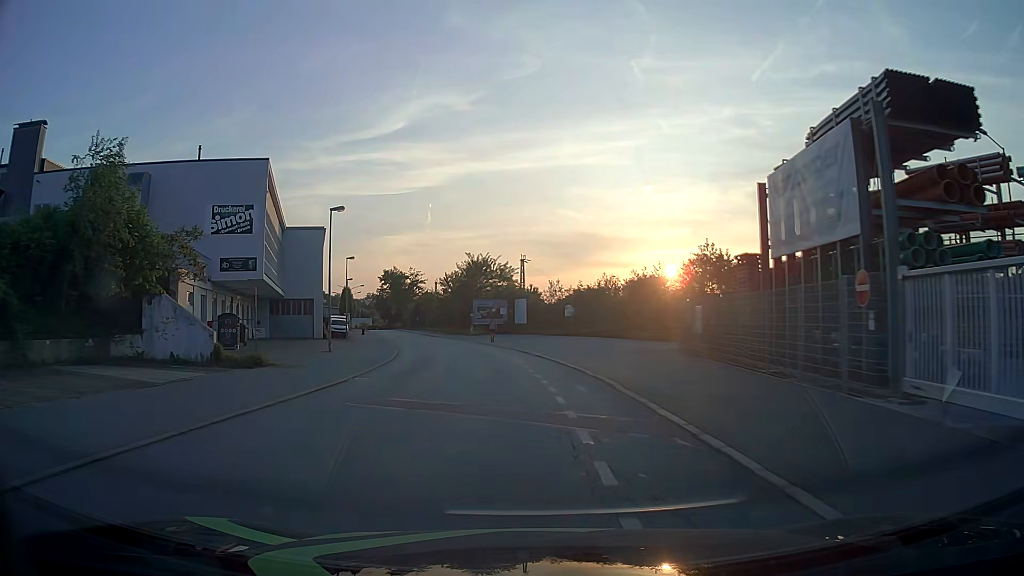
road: residential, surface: asphalt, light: Day
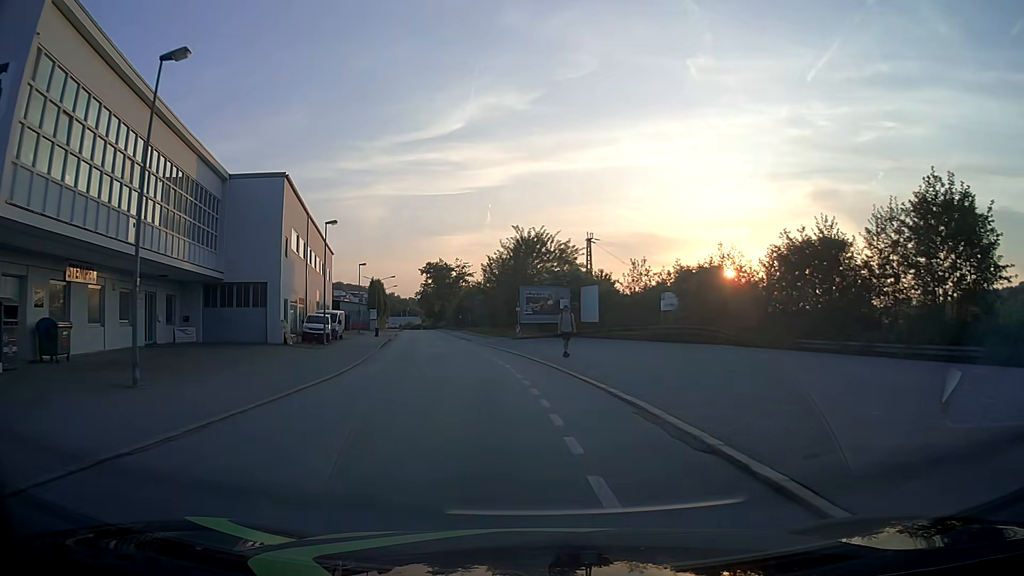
(-0.9, +22.8) m; -5°
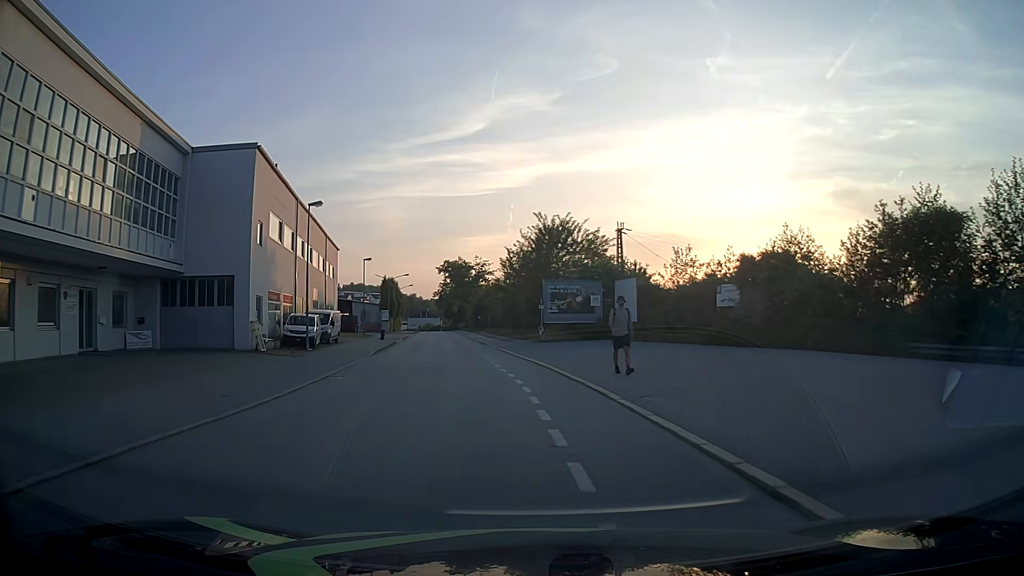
(-0.1, +7.6) m; -2°
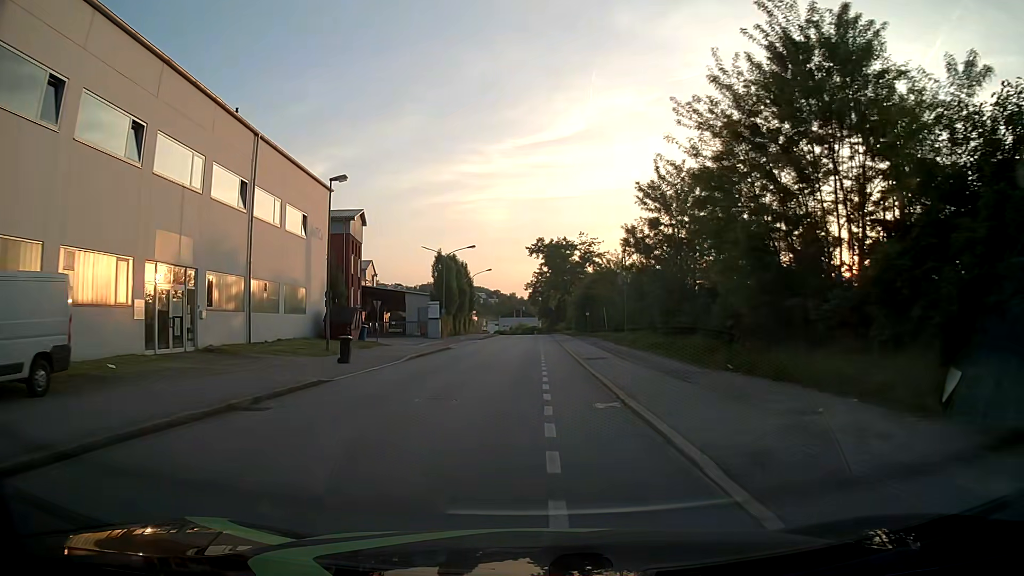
(-3.3, +37.8) m; -8°
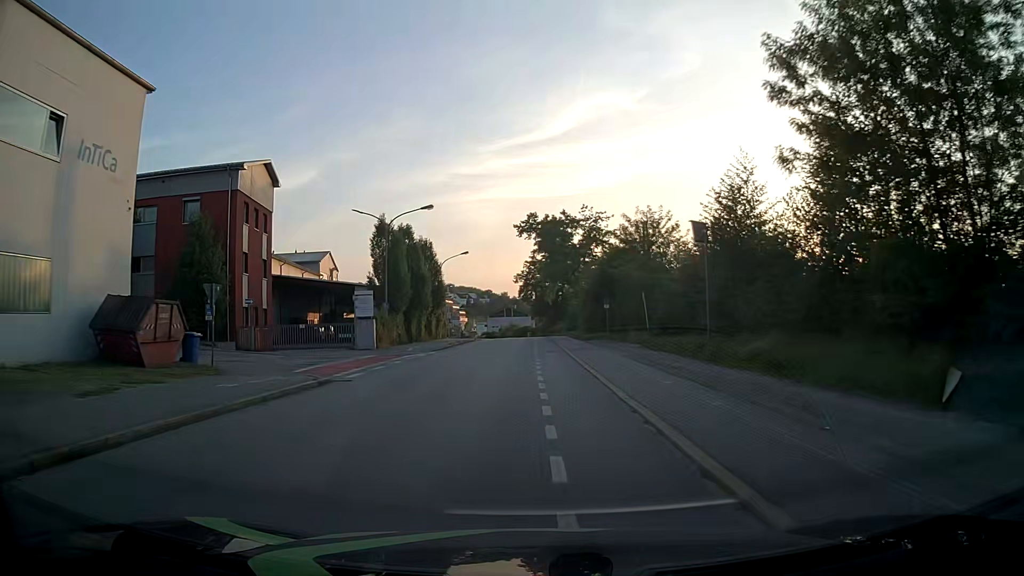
(-0.1, +22.8) m; 0°
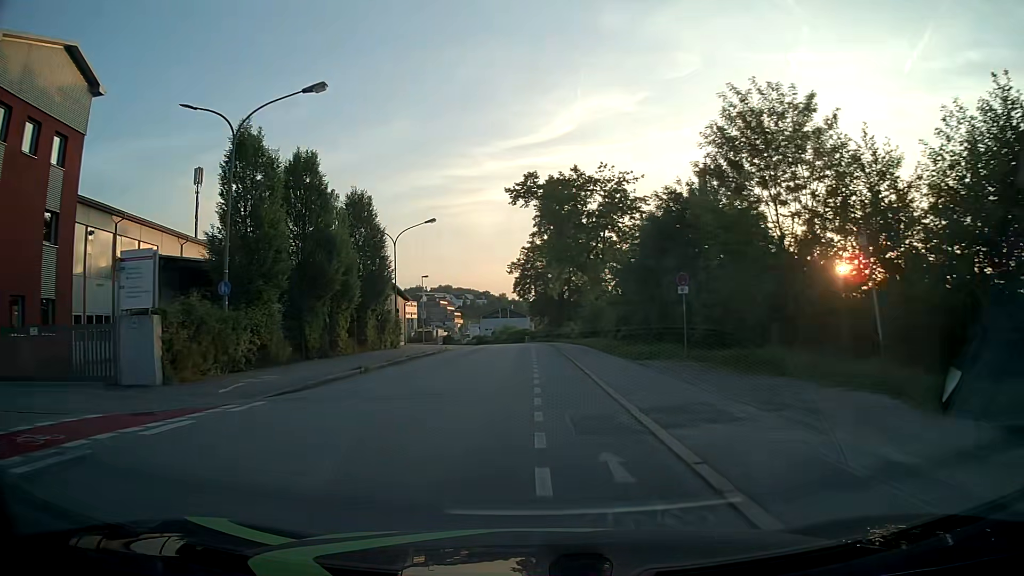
(0.0, +22.8) m; 0°
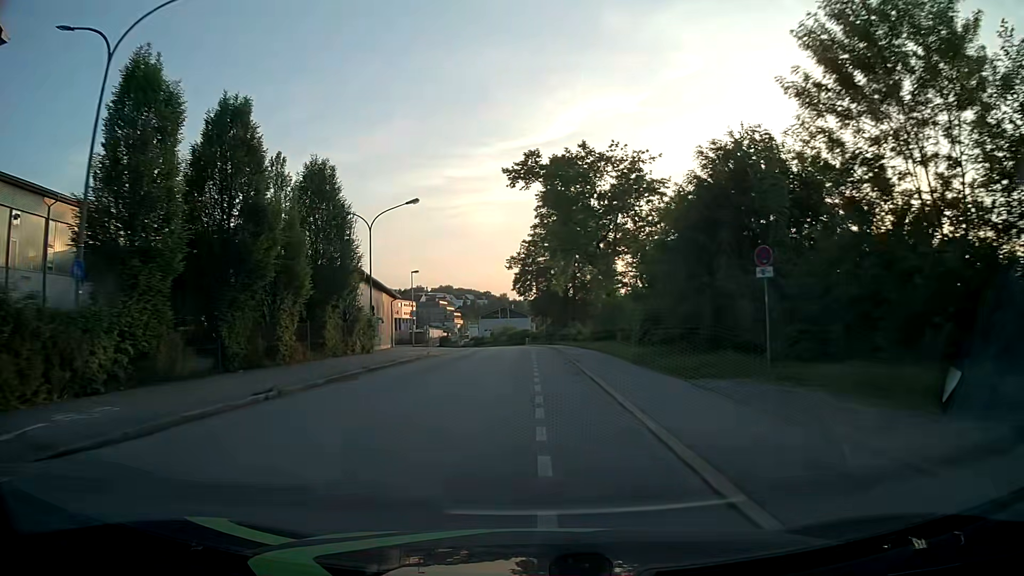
(0.0, +7.6) m; 0°
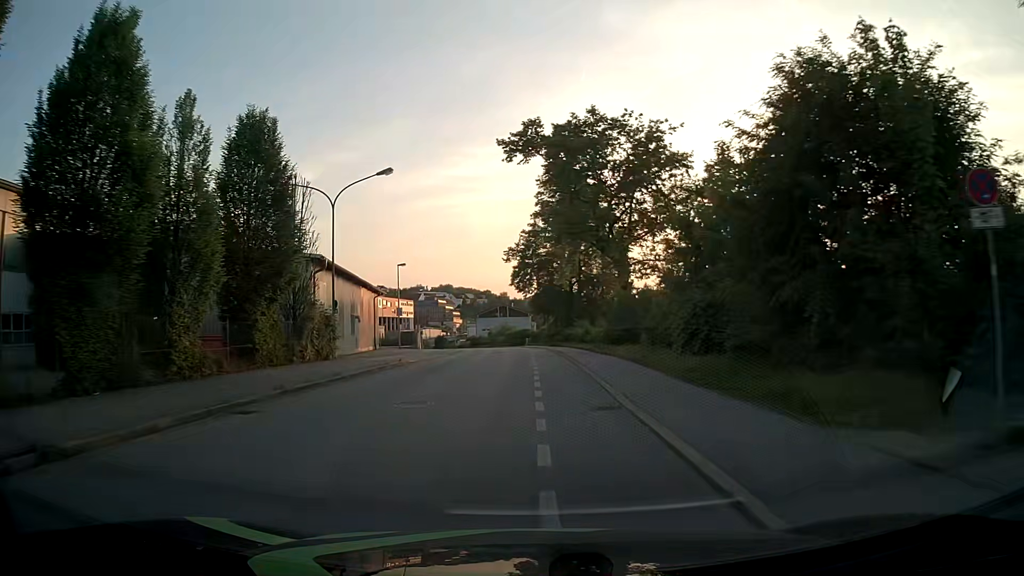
(0.0, +7.6) m; +1°
(0, +10) (0, +20) (0, +30) (-1, +40) (-1, +50) (-2, +60) (-3, +70) (-5, +80) (-7, +89) (-10, +99) m
